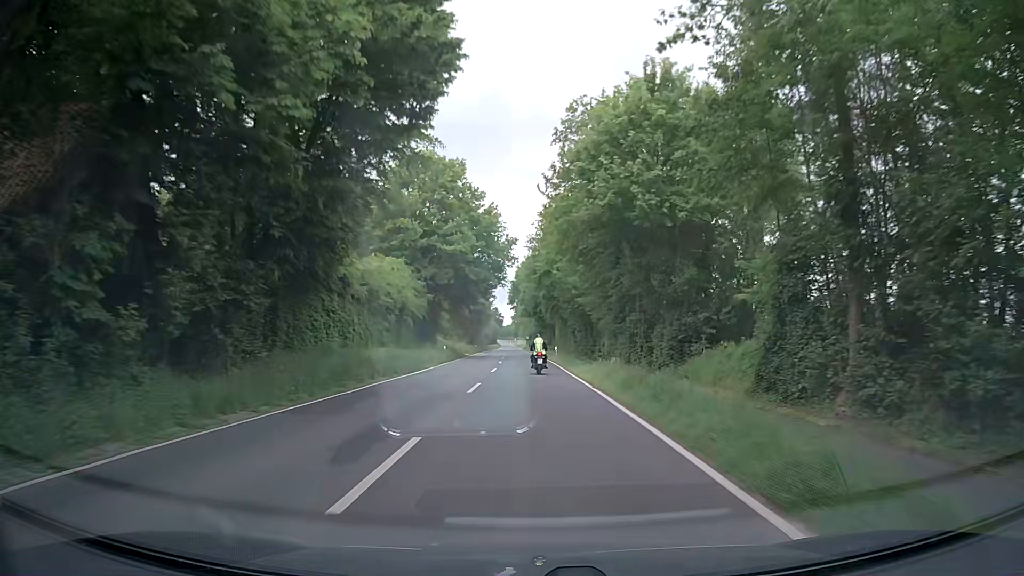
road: secondary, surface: asphalt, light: Day
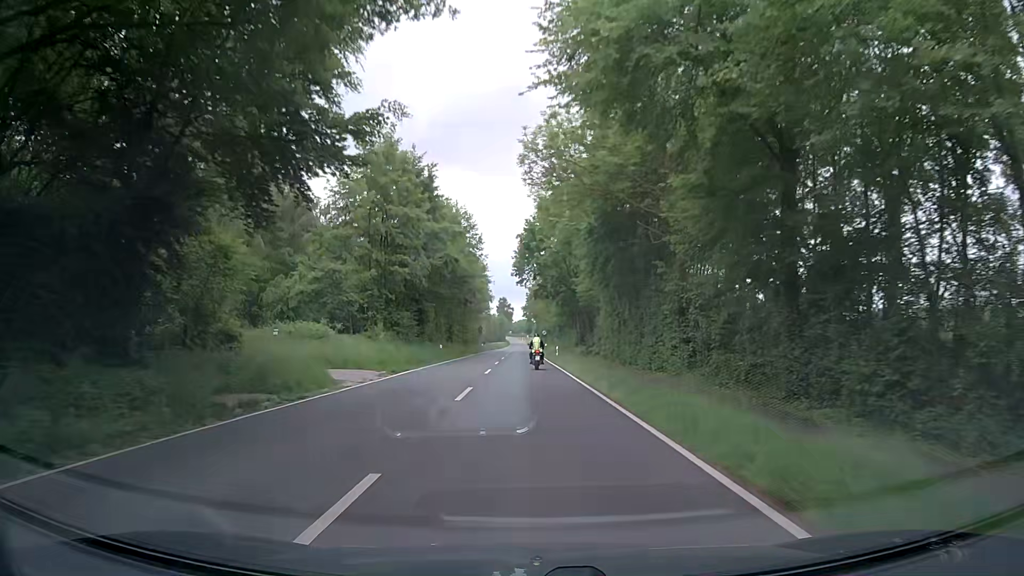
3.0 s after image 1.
(-0.2, +52.6) m; -1°
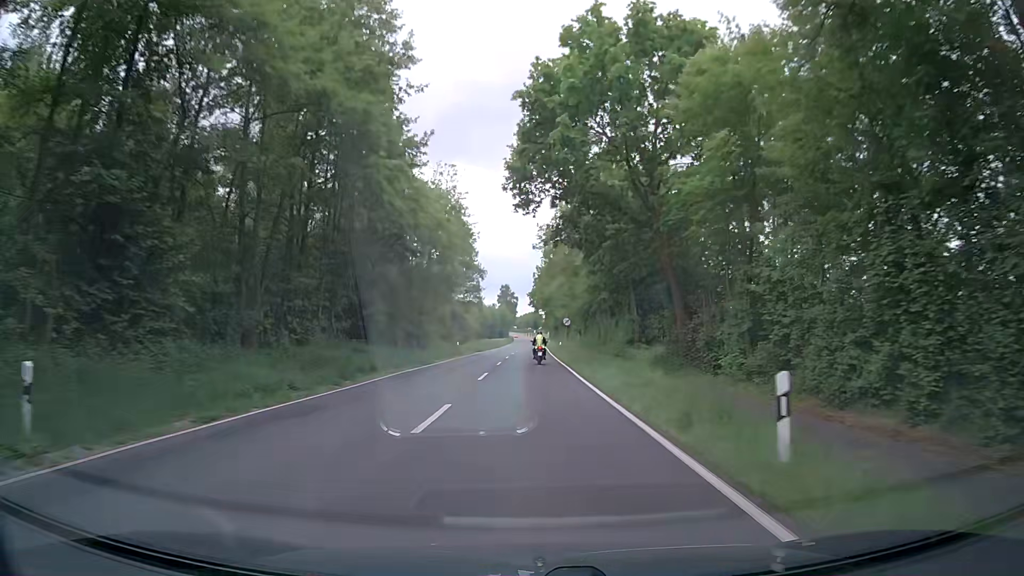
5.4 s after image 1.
(-0.4, +42.7) m; 0°
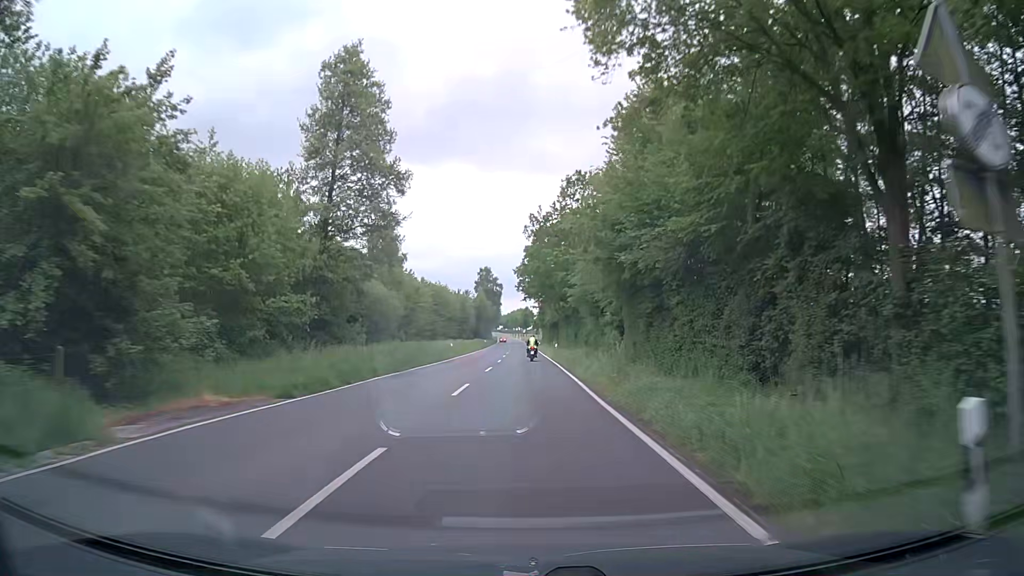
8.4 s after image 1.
(-0.2, +53.7) m; +1°
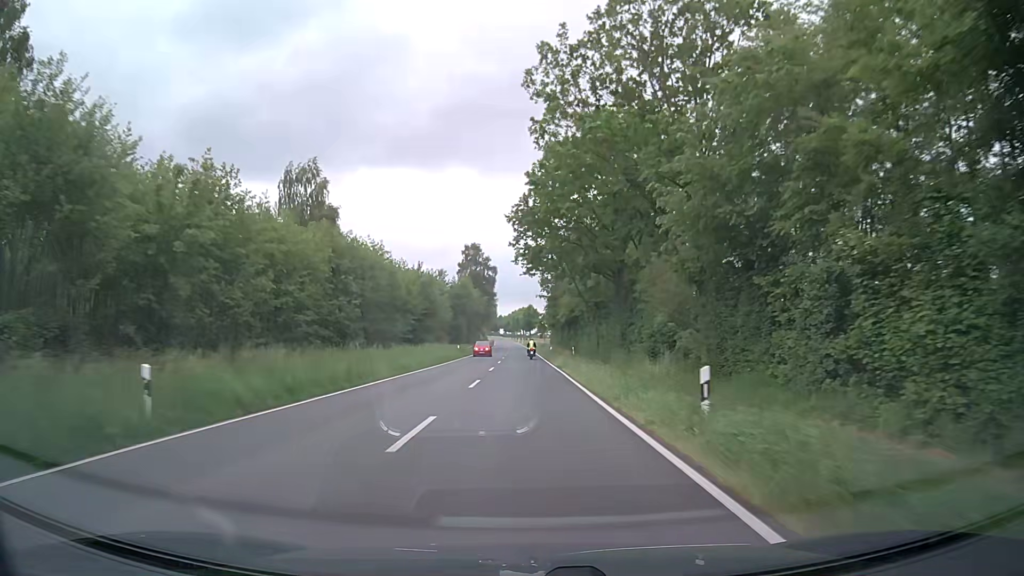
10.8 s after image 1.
(-0.5, +44.4) m; -1°
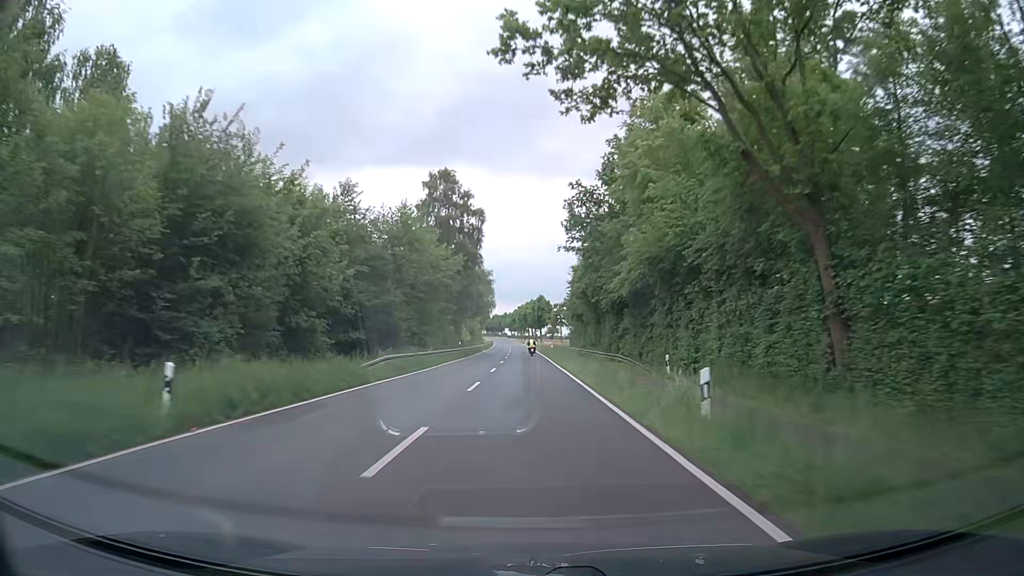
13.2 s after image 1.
(-0.3, +50.3) m; -1°
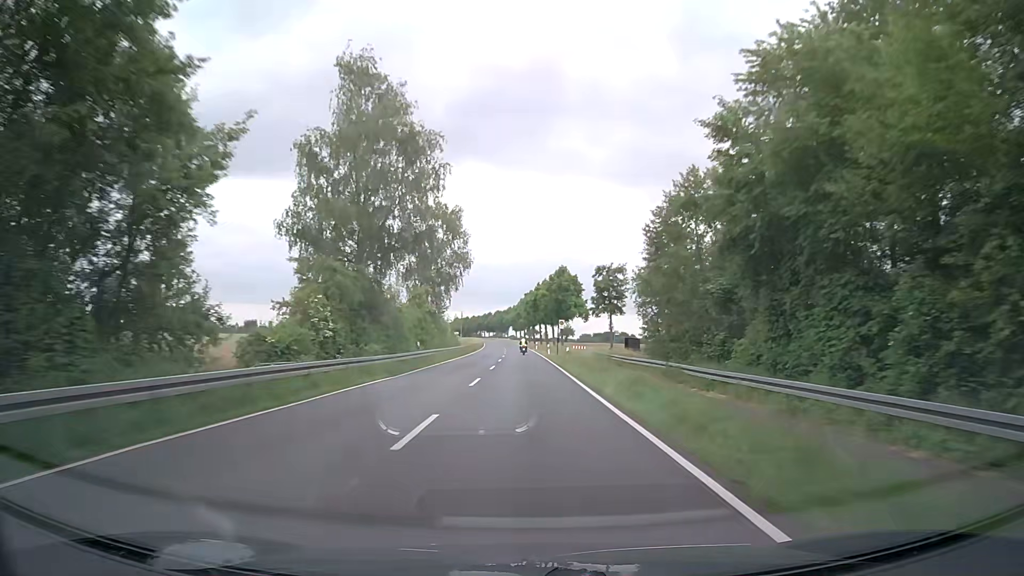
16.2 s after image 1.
(-0.2, +70.9) m; -1°
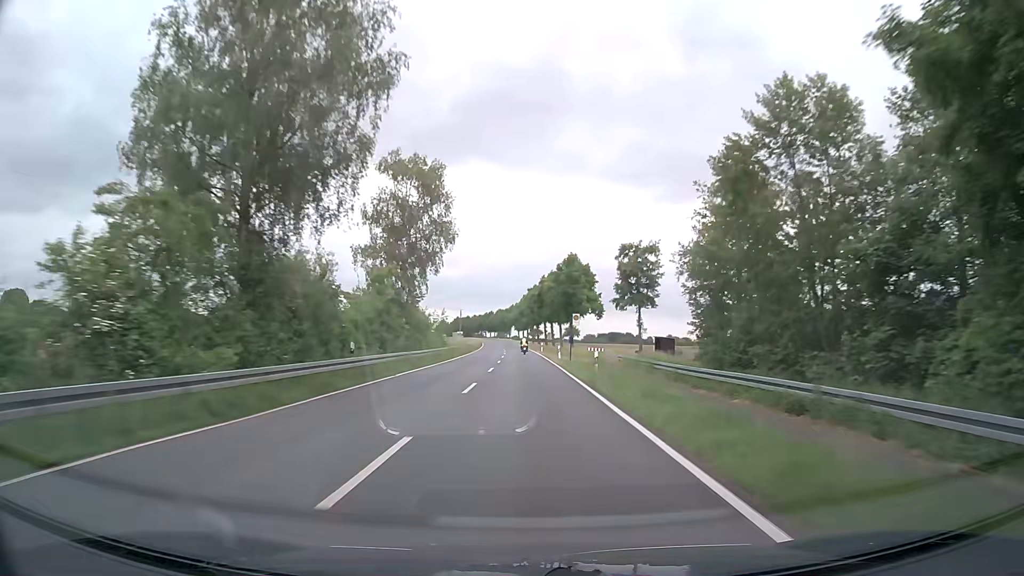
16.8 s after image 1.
(0.0, +15.1) m; 0°
(0, +10) (0, +20) (0, +30) (0, +40) (-1, +50) (-1, +60) (-1, +70) (-1, +80) (-2, +90) (-2, +100) m
